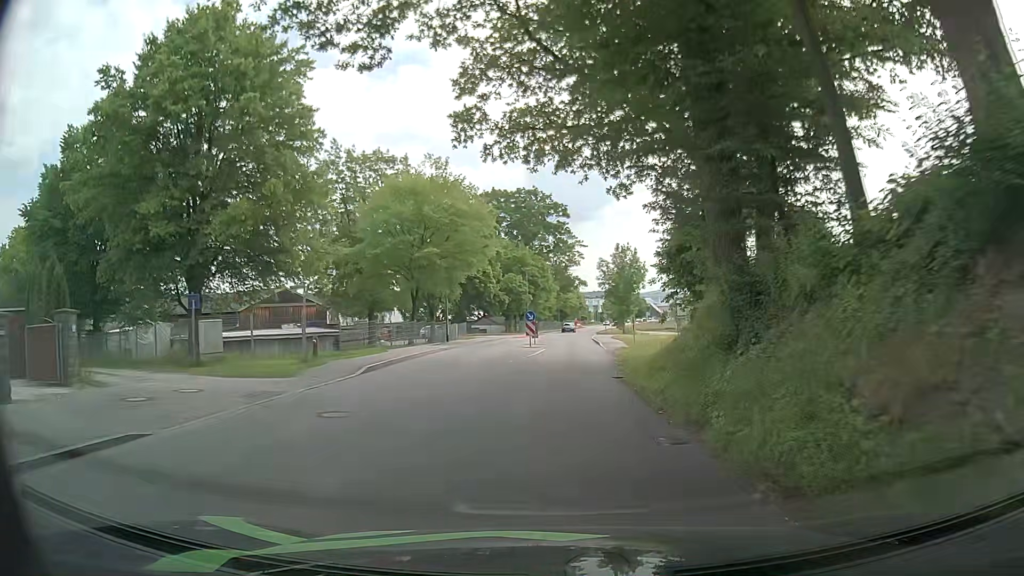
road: tertiary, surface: asphalt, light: Day
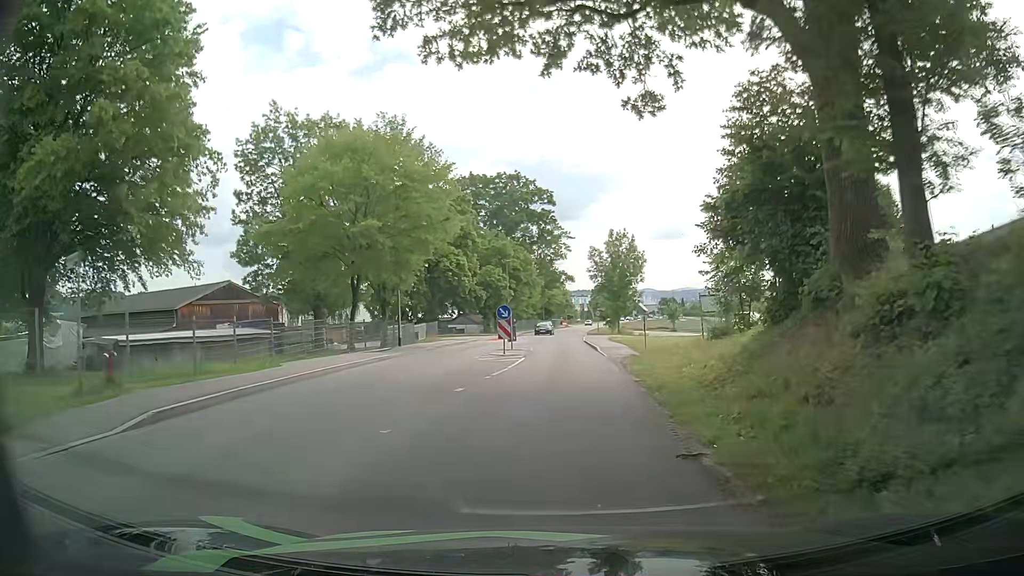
(+0.2, +10.3) m; +1°
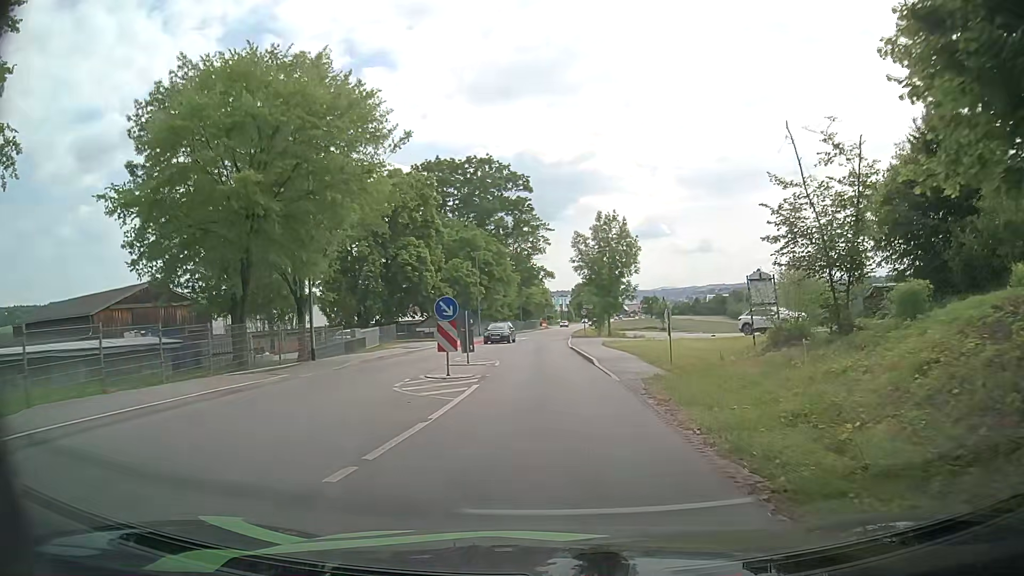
(+0.2, +10.4) m; +1°
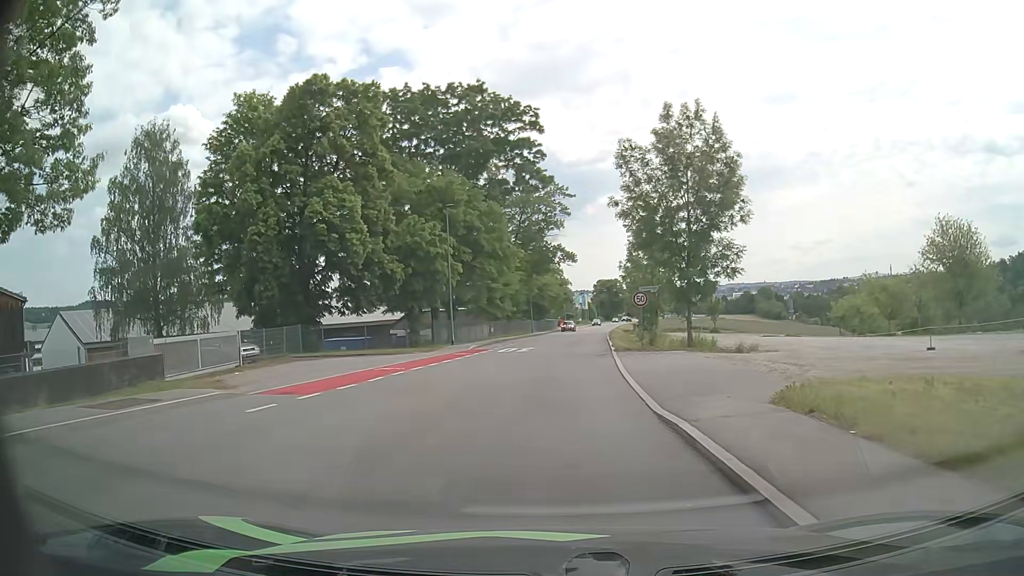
(+0.6, +26.6) m; 0°
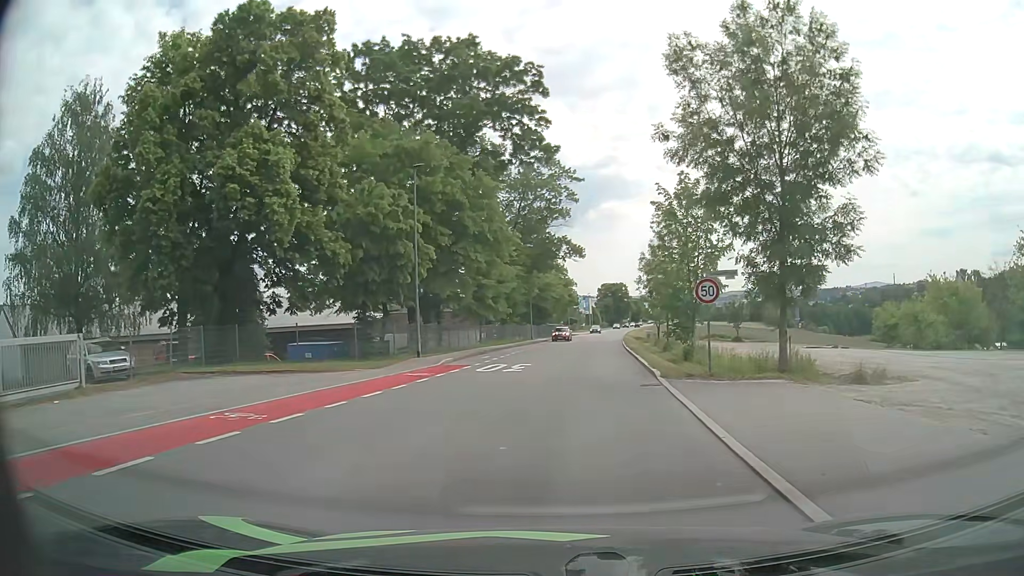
(-0.1, +10.7) m; 0°
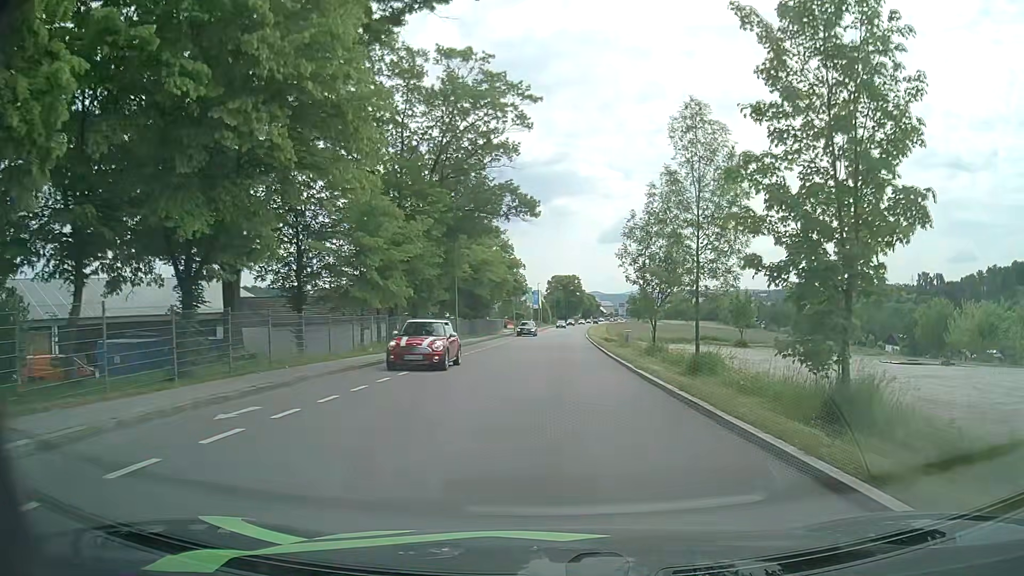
(+0.7, +22.2) m; +4°
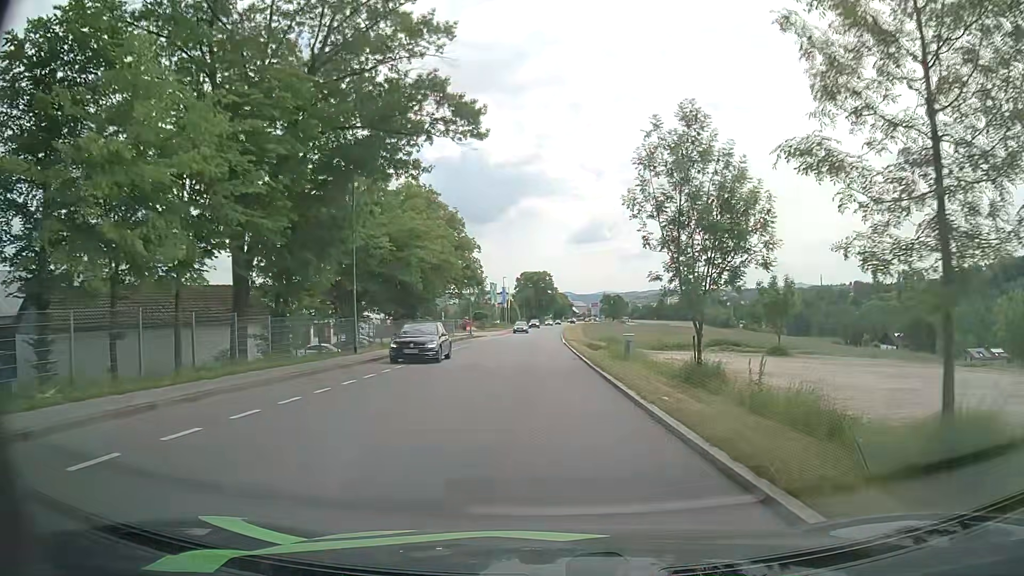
(+0.5, +17.8) m; +3°
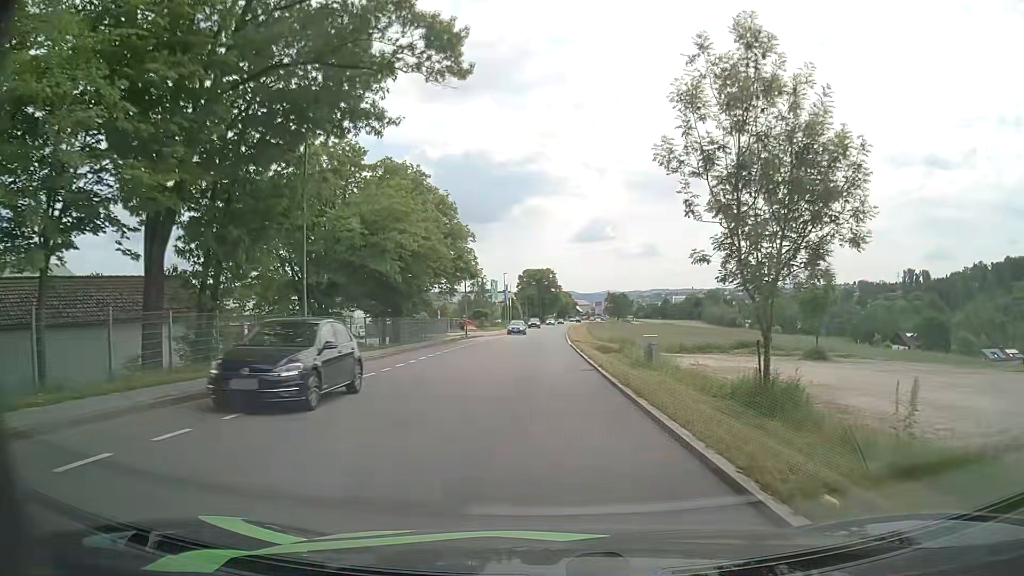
(0.0, +6.2) m; -1°
(0, +10) (0, +20) (0, +30) (0, +40) (+1, +50) (+1, +60) (+1, +70) (+2, +80) (+2, +90) (+3, +100) m
